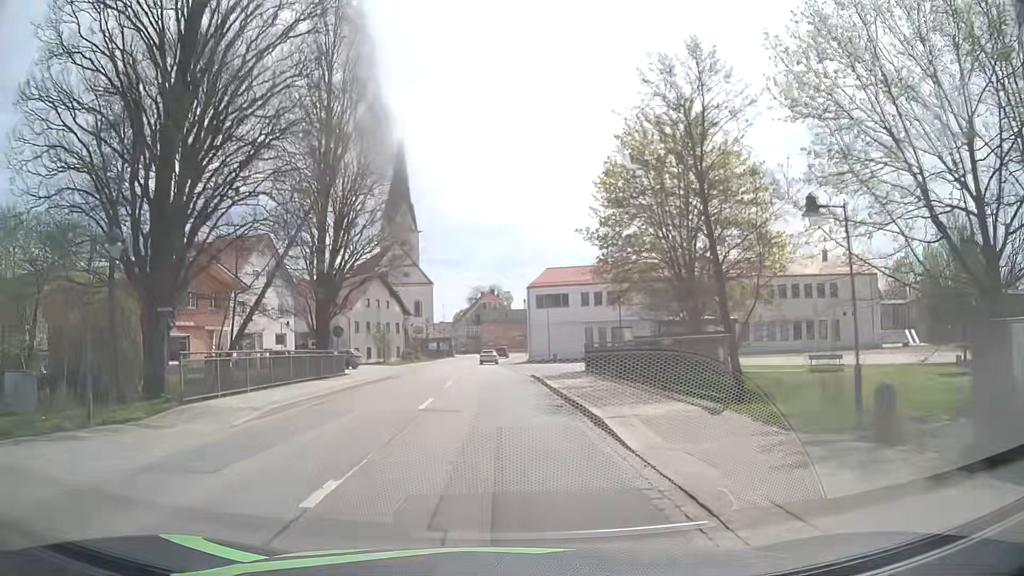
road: primary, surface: asphalt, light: Day
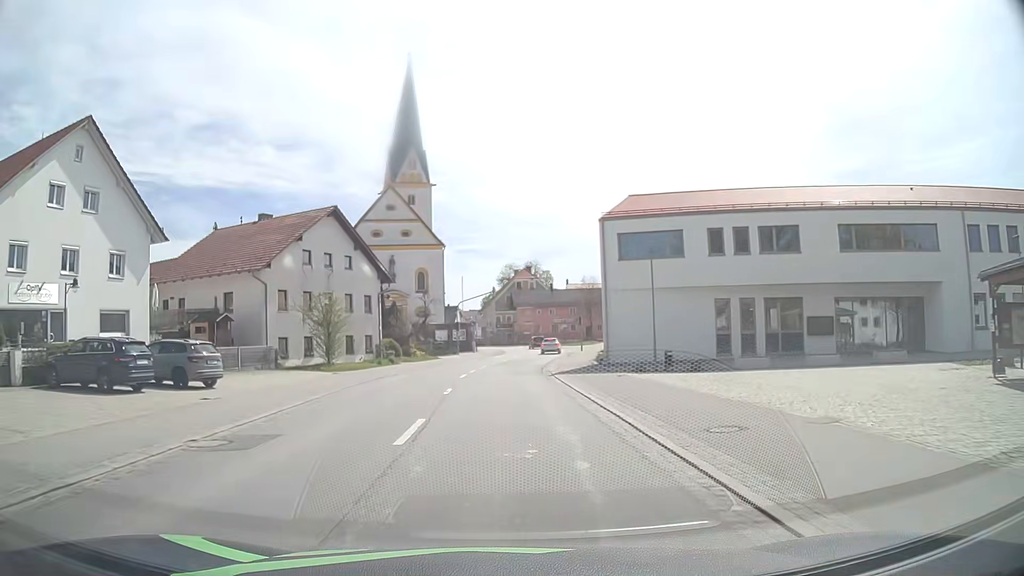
(-0.7, +32.7) m; -3°
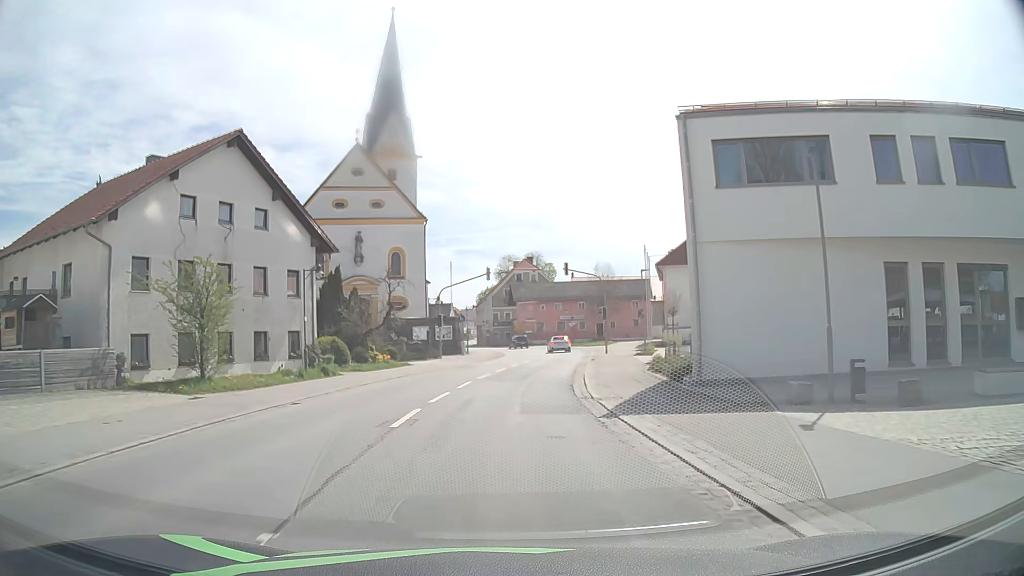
(-0.1, +16.1) m; 0°
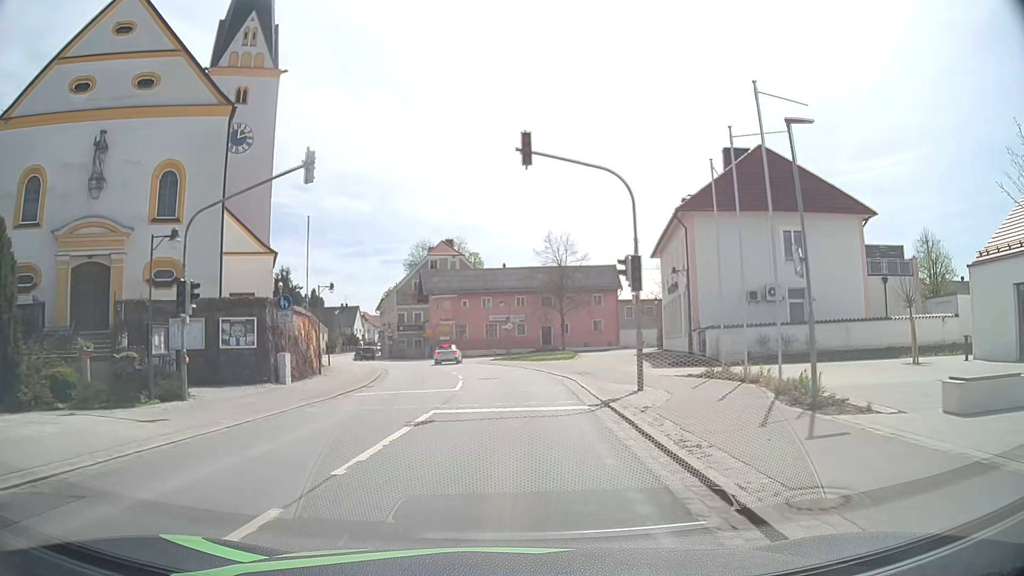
(+1.9, +30.5) m; +7°
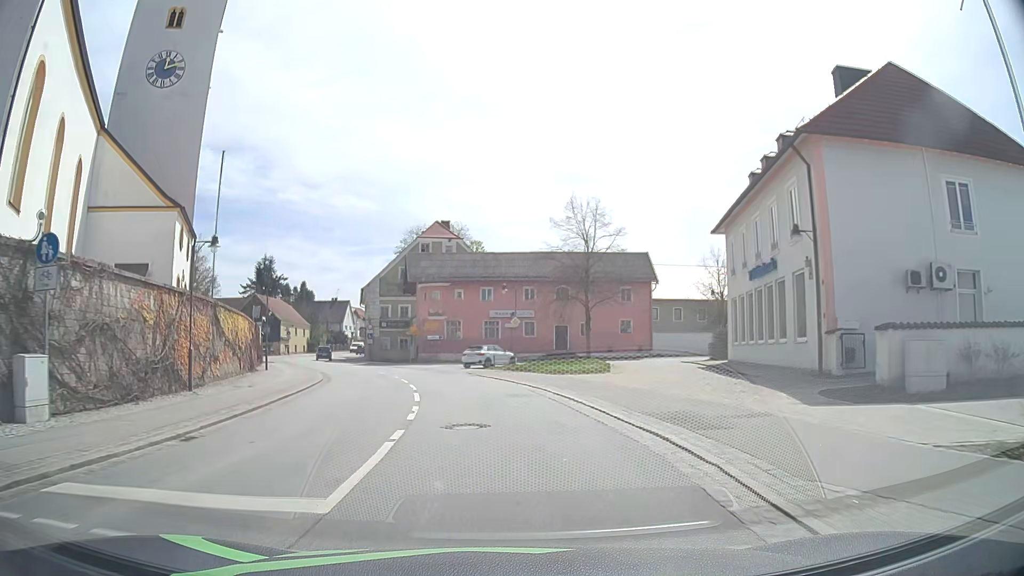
(0.0, +14.7) m; -1°
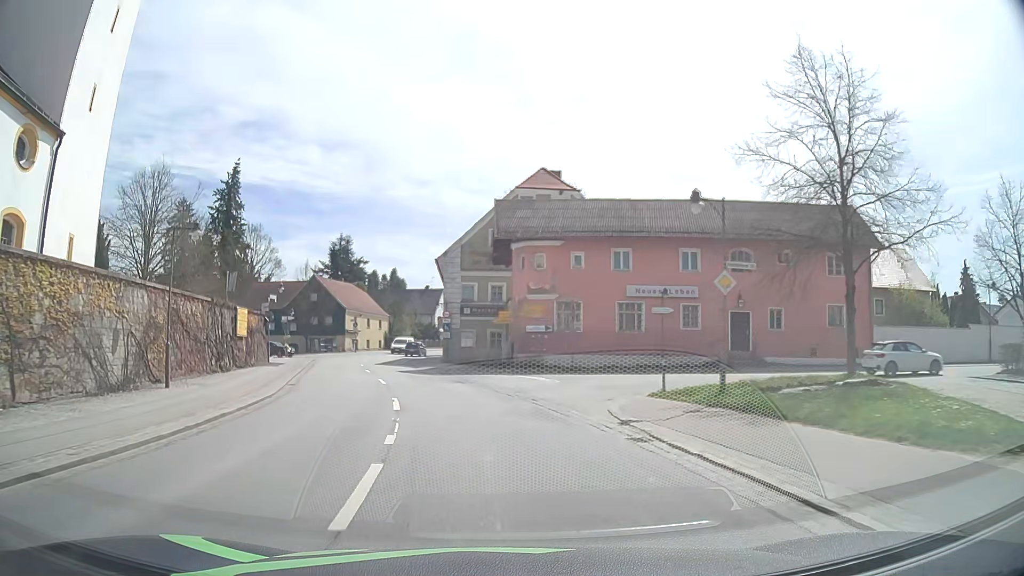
(-1.5, +21.6) m; -9°
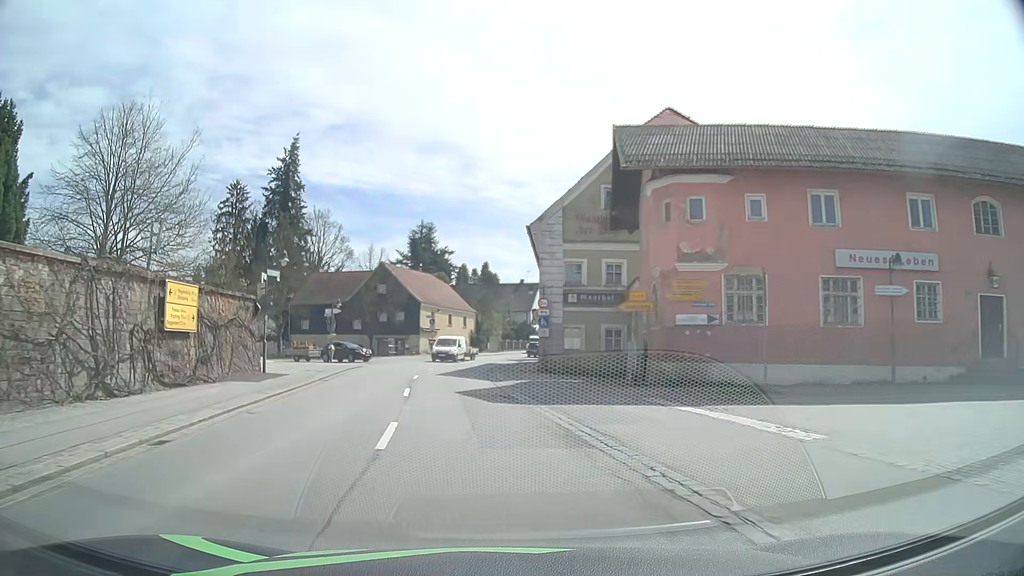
(-1.1, +14.2) m; -8°
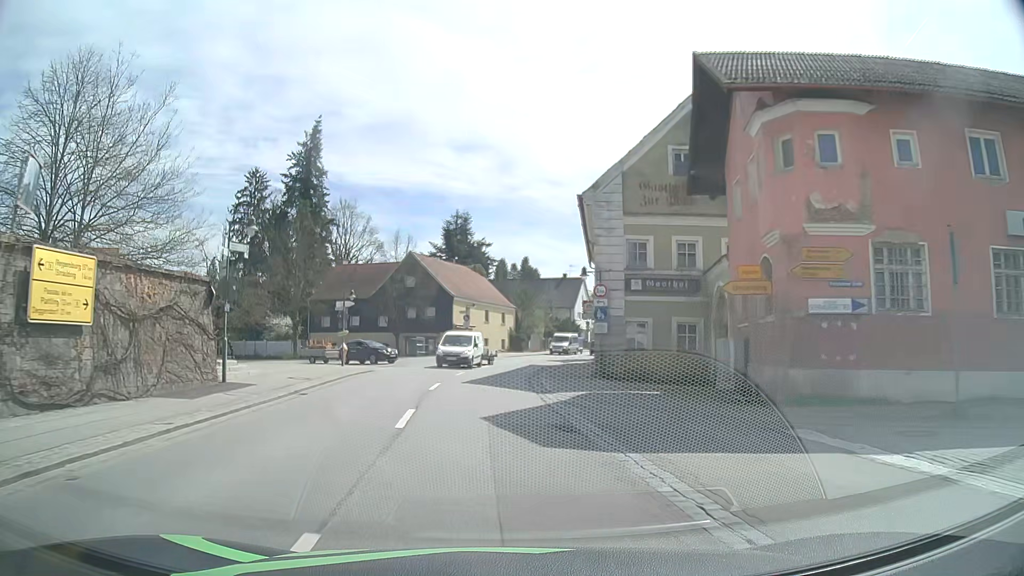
(-0.2, +7.1) m; -4°
(0, +10) (-1, +20) (0, +30) (+1, +40) (+3, +50) (+5, +59) (+9, +69) (+12, +78) (+16, +87) (+19, +97) m
